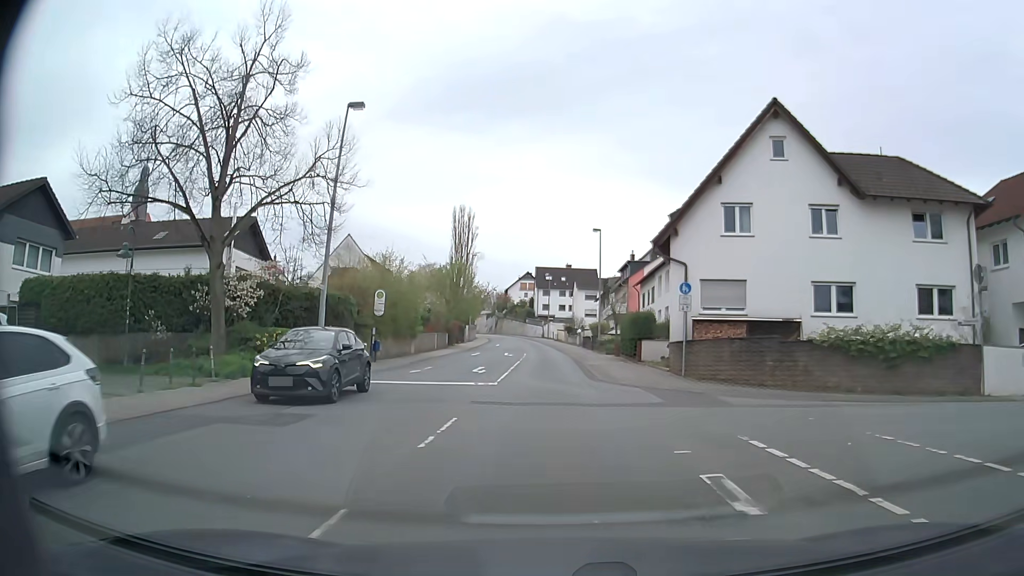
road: secondary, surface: asphalt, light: Day
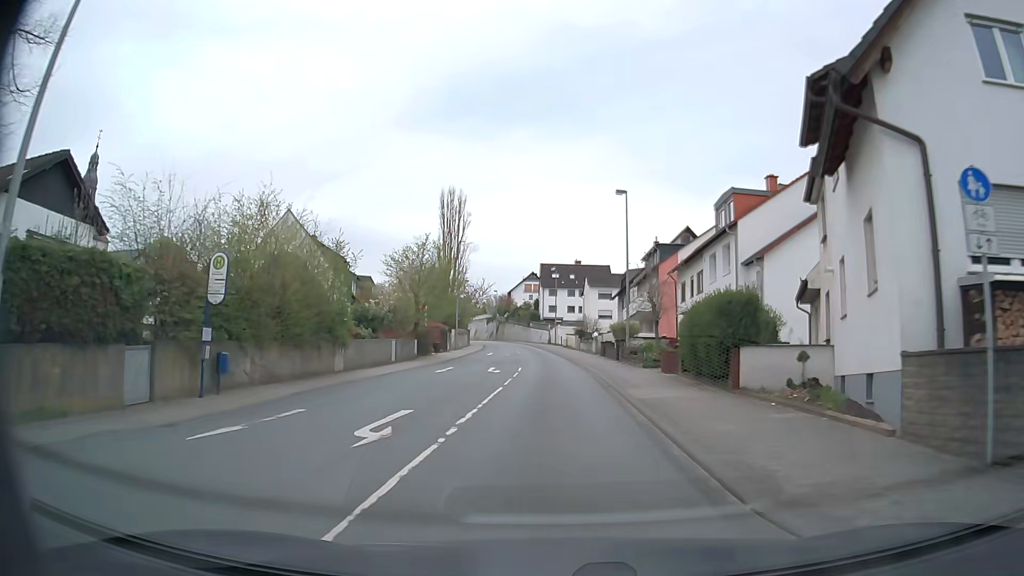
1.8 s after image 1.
(-0.3, +17.0) m; -1°
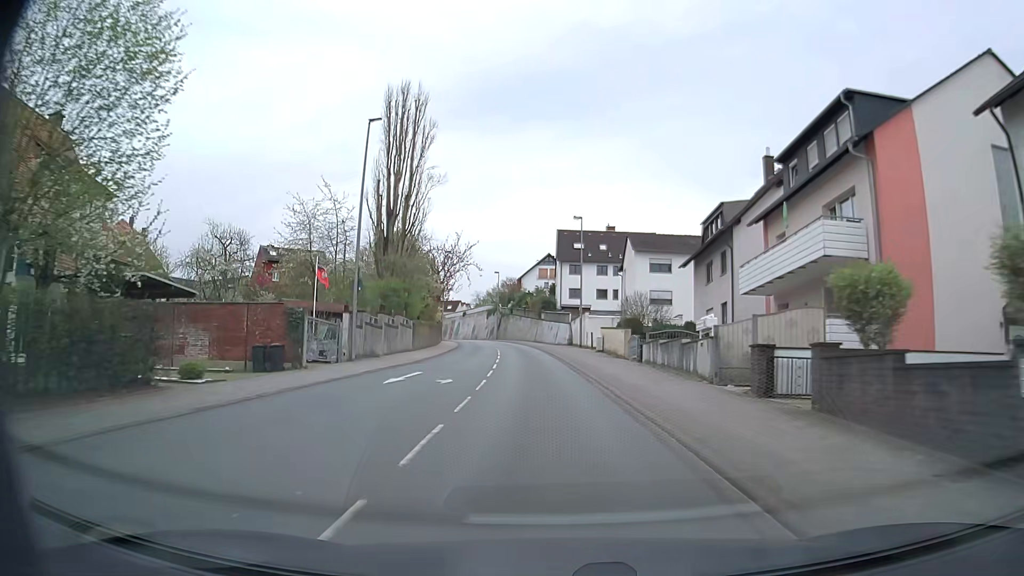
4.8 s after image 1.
(-0.4, +37.4) m; -2°
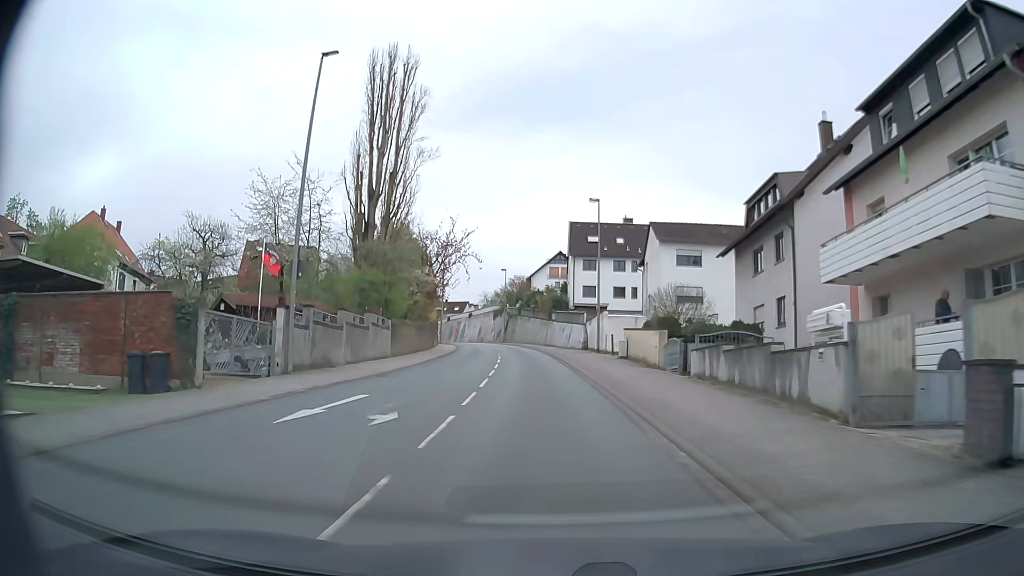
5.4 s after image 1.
(0.0, +7.9) m; -1°
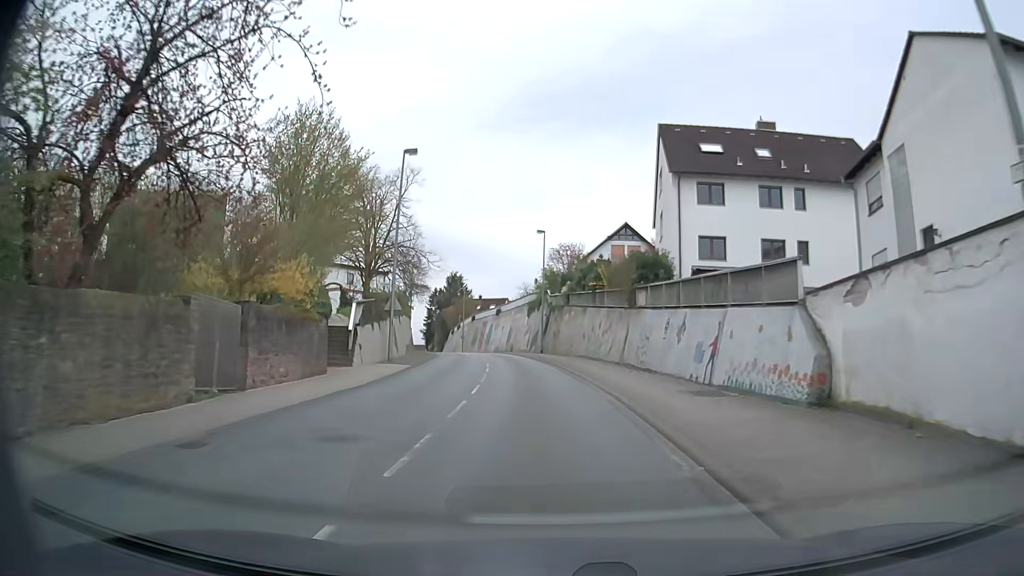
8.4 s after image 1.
(-1.3, +37.9) m; -4°
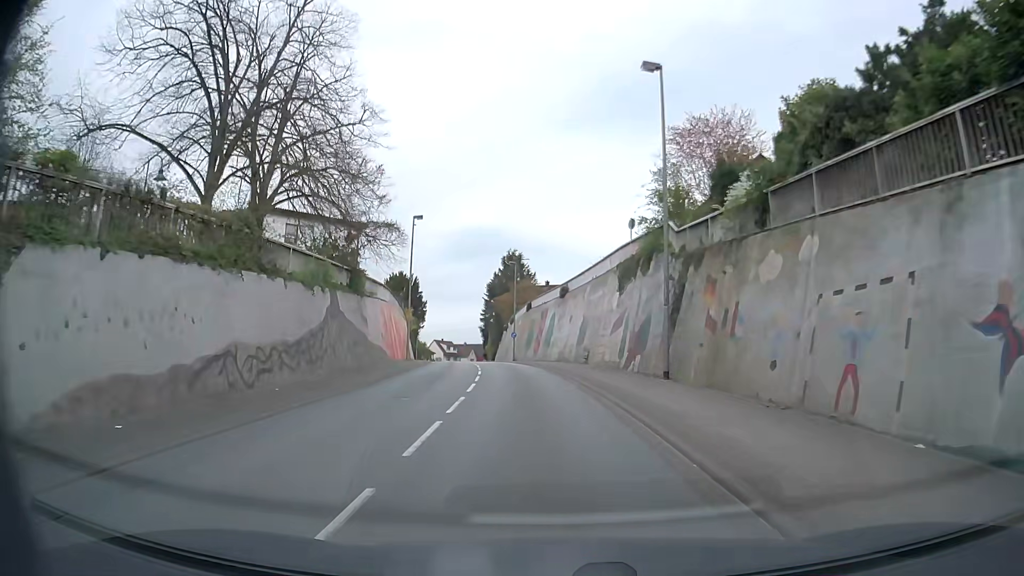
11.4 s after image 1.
(-1.9, +35.2) m; -7°
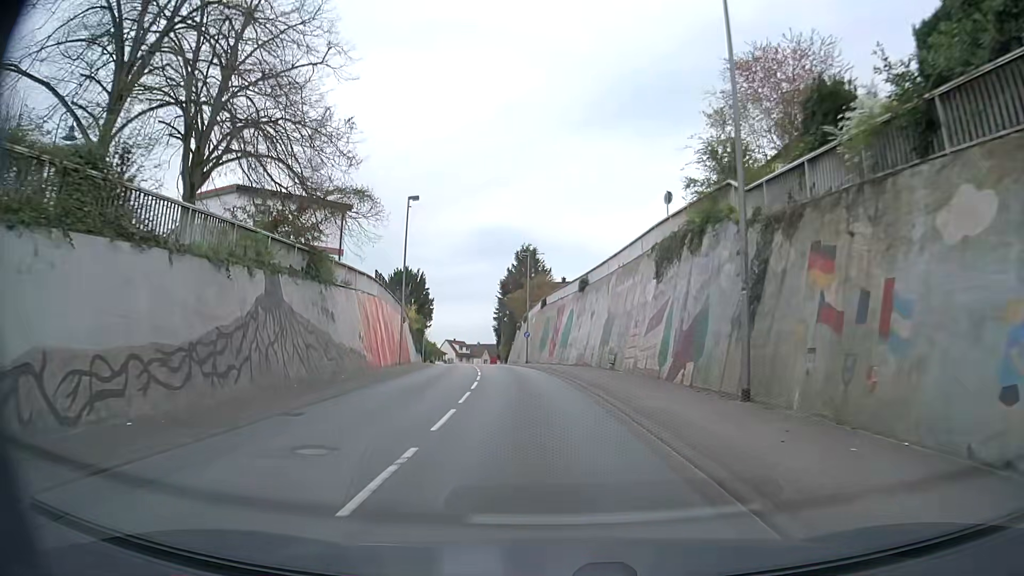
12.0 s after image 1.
(-0.1, +6.9) m; -1°
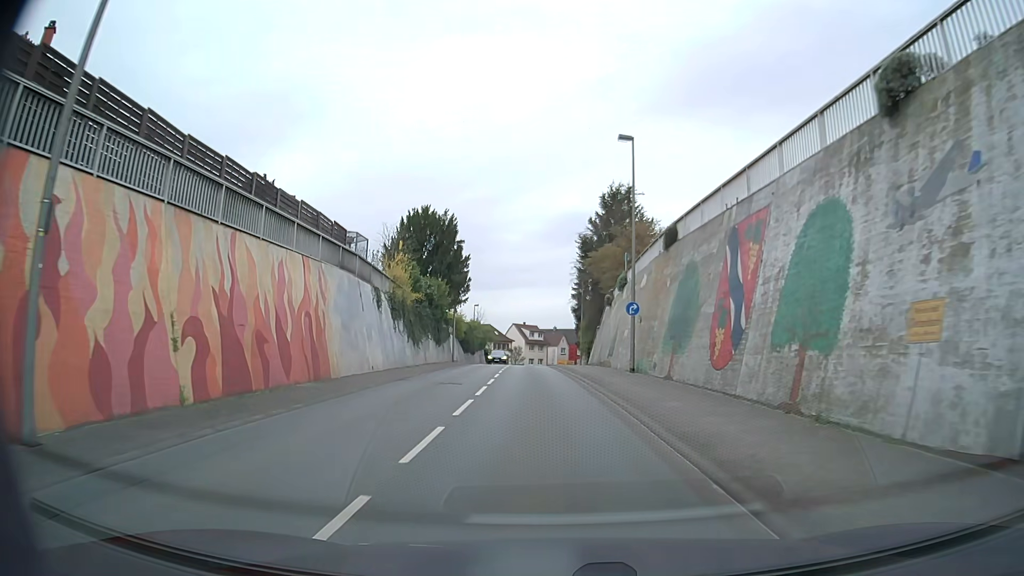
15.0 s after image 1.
(-2.0, +34.3) m; -7°
(0, +10) (0, +20) (-1, +30) (-1, +40) (-2, +50) (-2, +60) (-2, +70) (-3, +80) (-3, +90) (-3, +100) m
